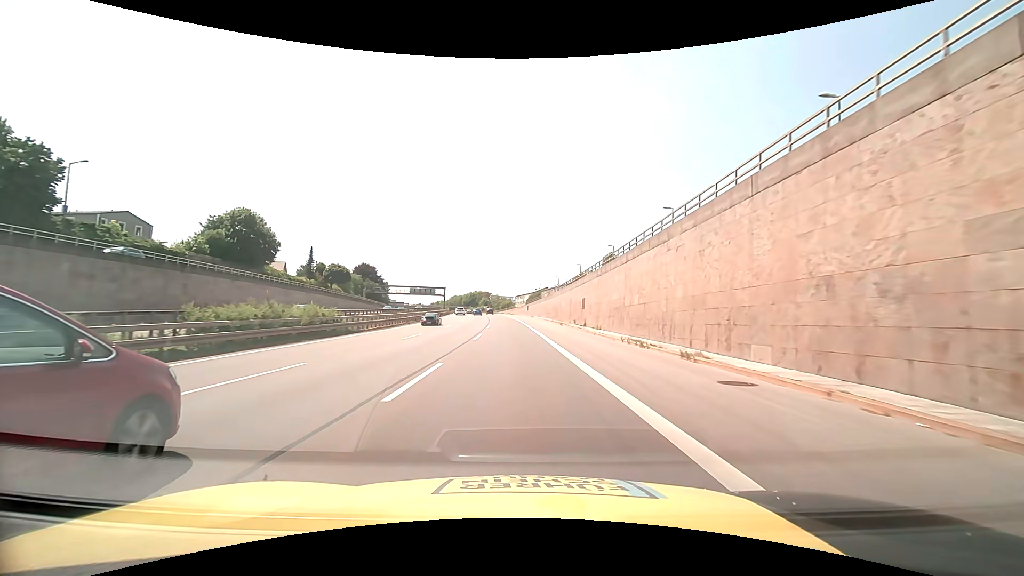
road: motorway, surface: asphalt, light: Day
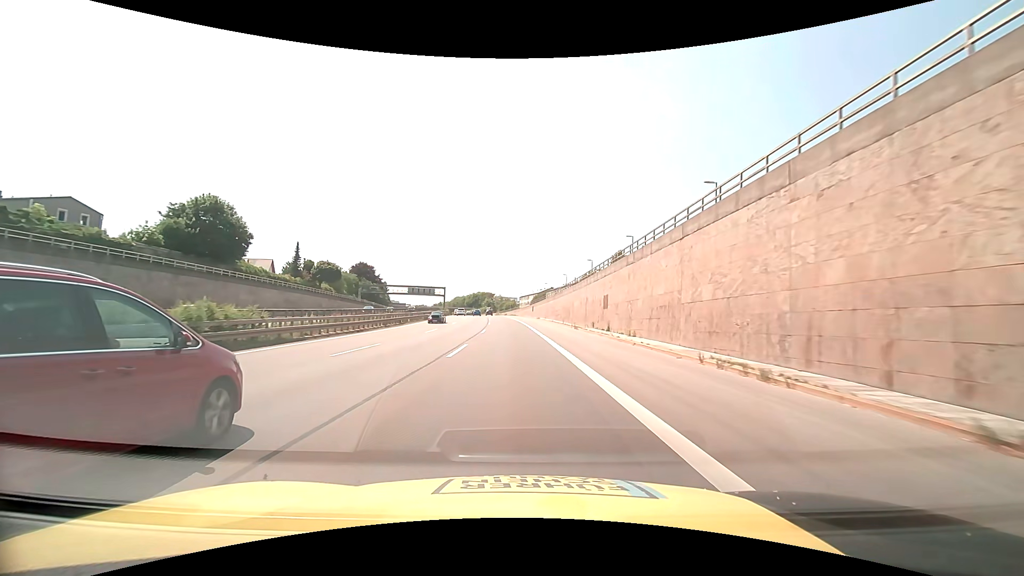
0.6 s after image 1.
(-0.1, +10.3) m; 0°
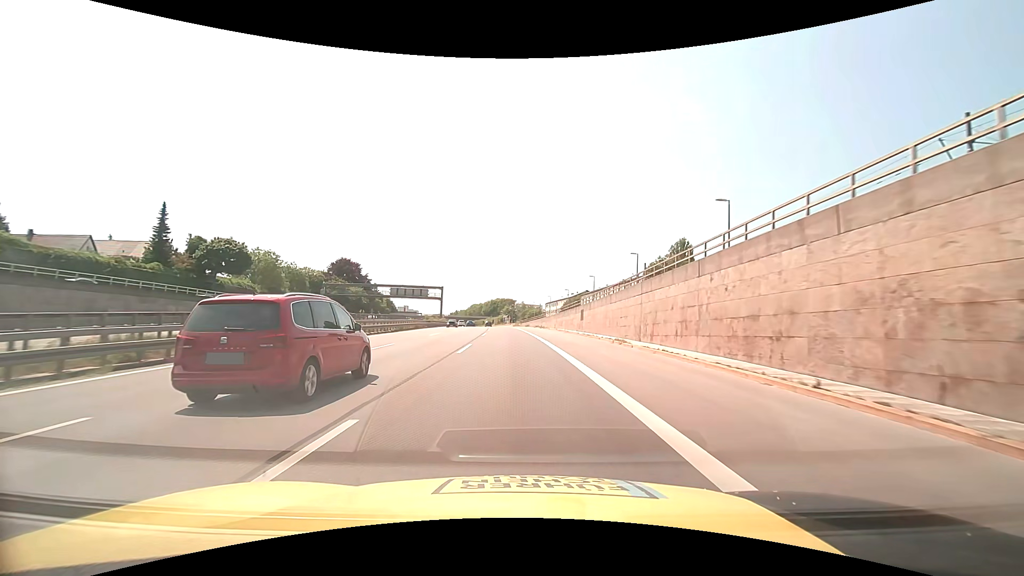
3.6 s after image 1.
(-1.4, +51.4) m; -3°
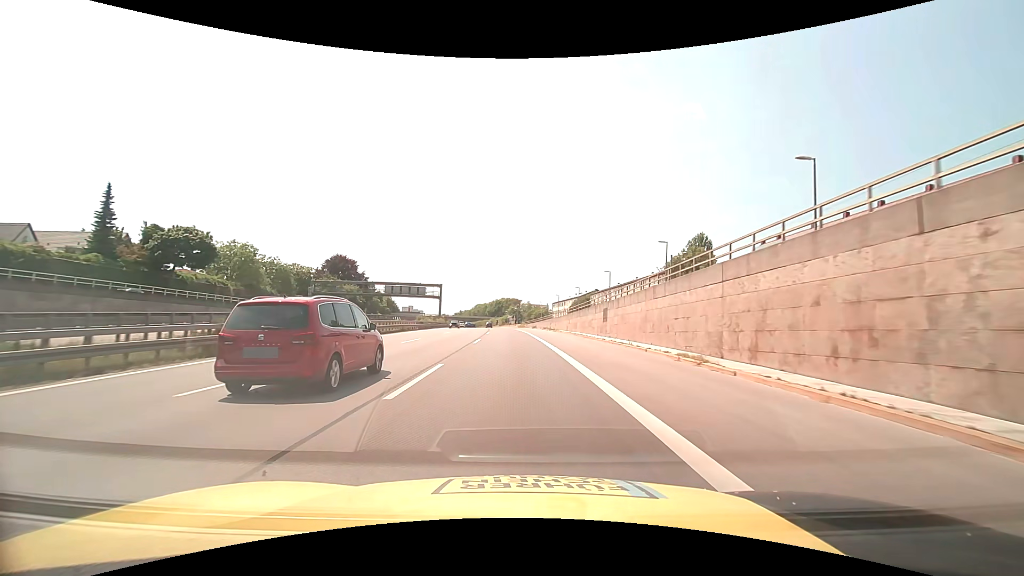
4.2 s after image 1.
(-0.1, +10.3) m; -1°
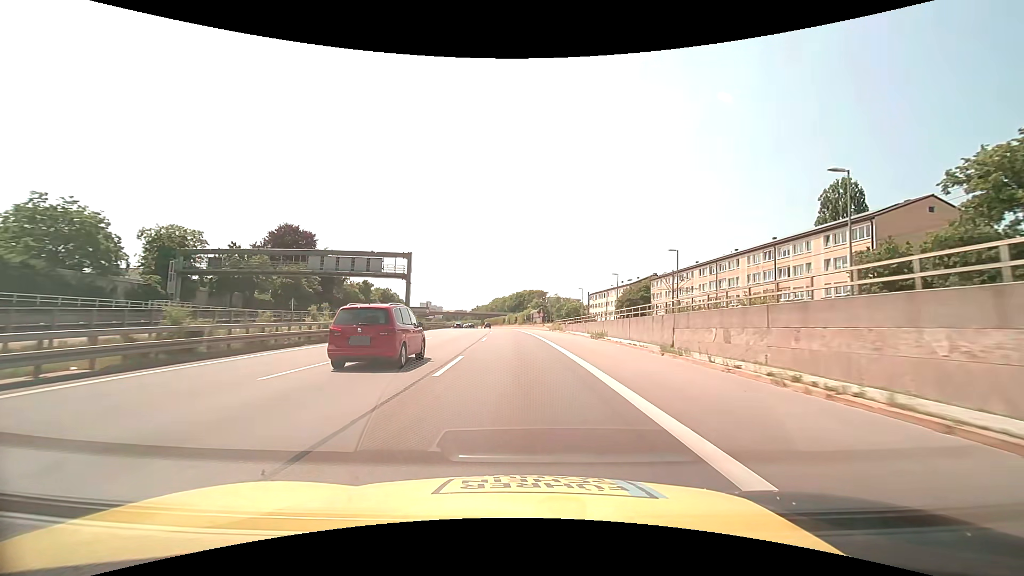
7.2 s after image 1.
(-1.4, +51.6) m; -3°
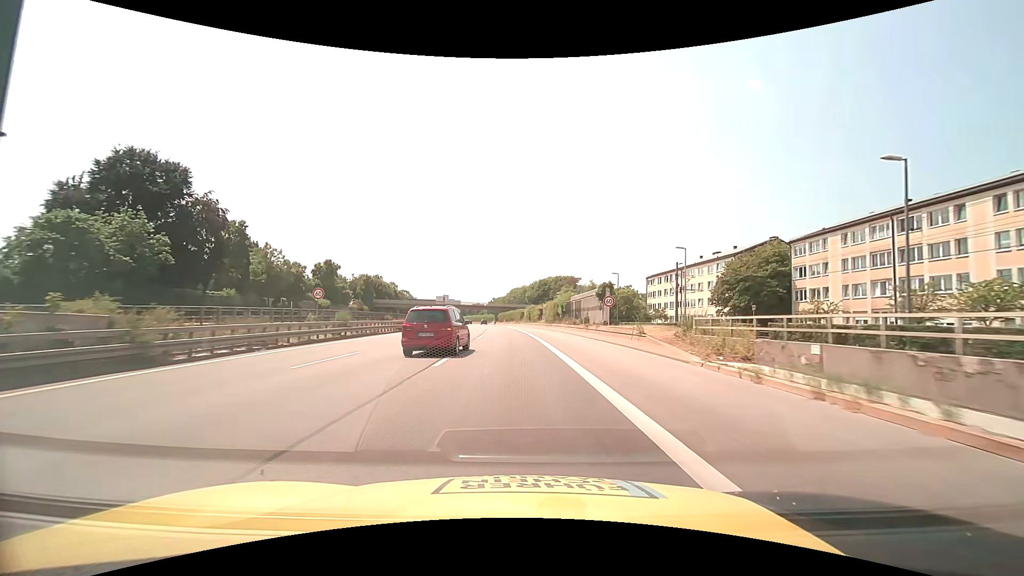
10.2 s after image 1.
(-1.0, +52.1) m; -2°
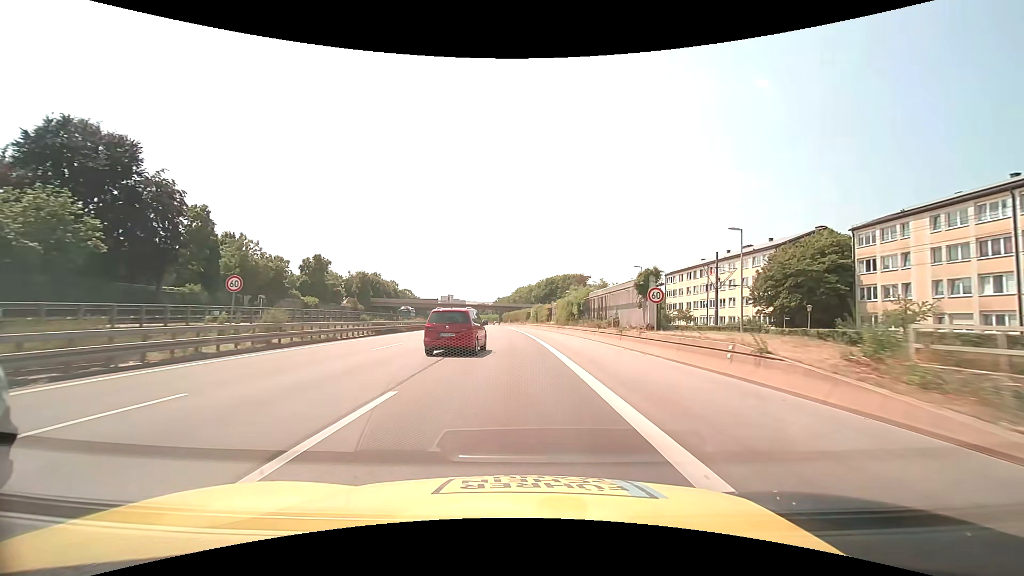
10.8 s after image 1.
(-0.1, +10.5) m; -1°
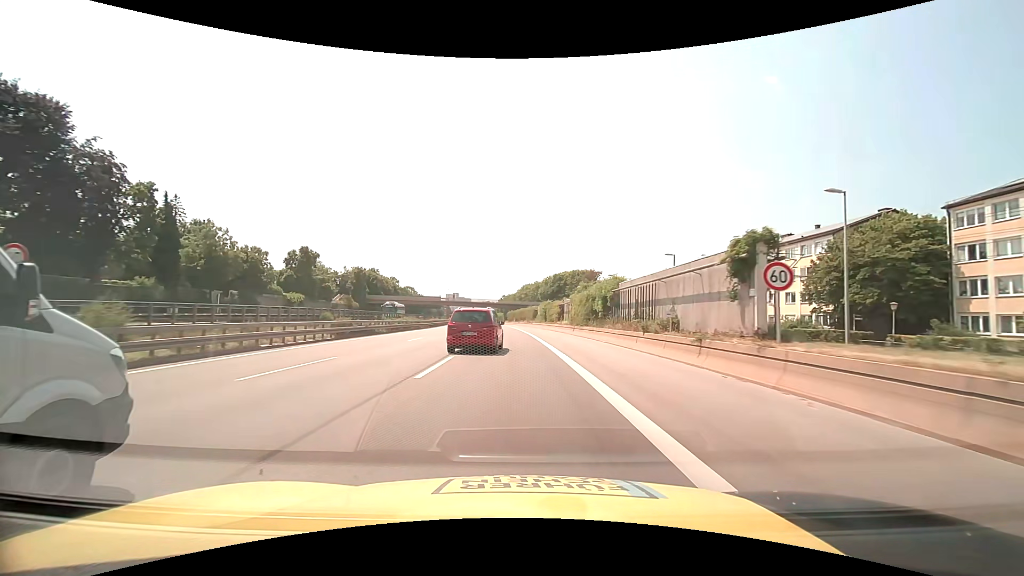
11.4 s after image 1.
(-0.1, +10.5) m; -1°
(0, +10) (0, +20) (0, +30) (-1, +40) (-1, +50) (-2, +60) (-2, +70) (-3, +80) (-4, +90) (-5, +100) m
